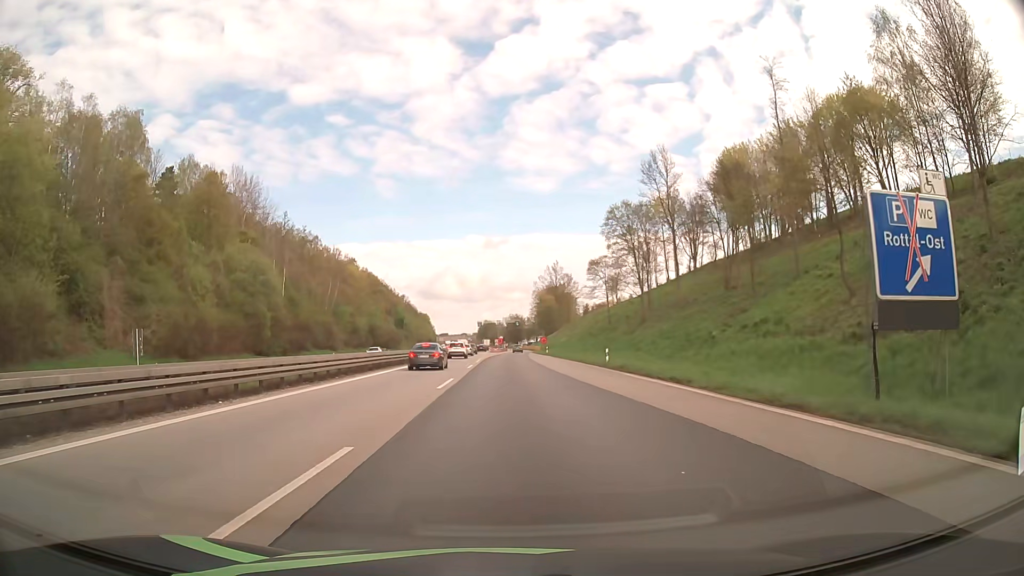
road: motorway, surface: asphalt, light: Day
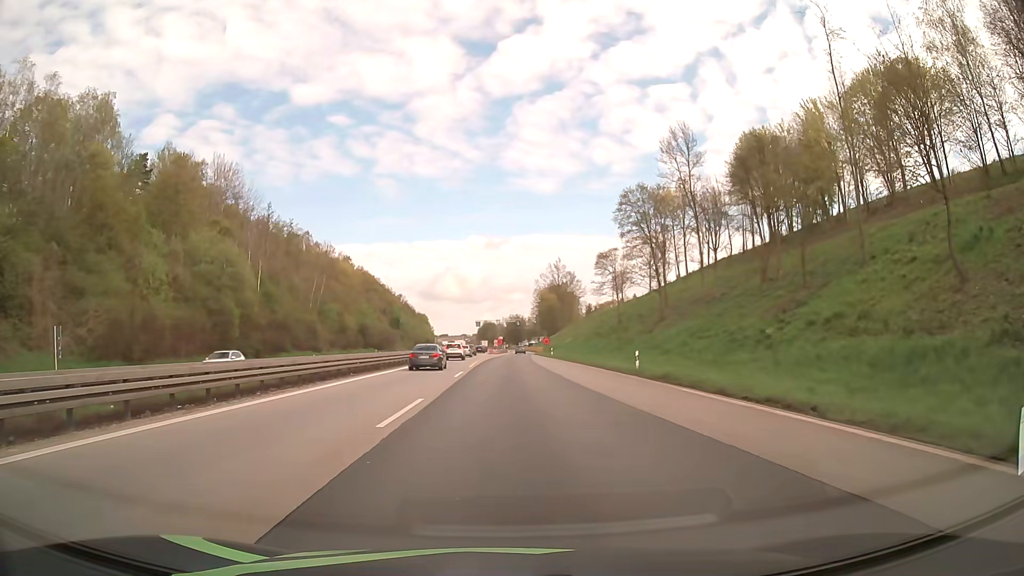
(0.0, +9.8) m; 0°
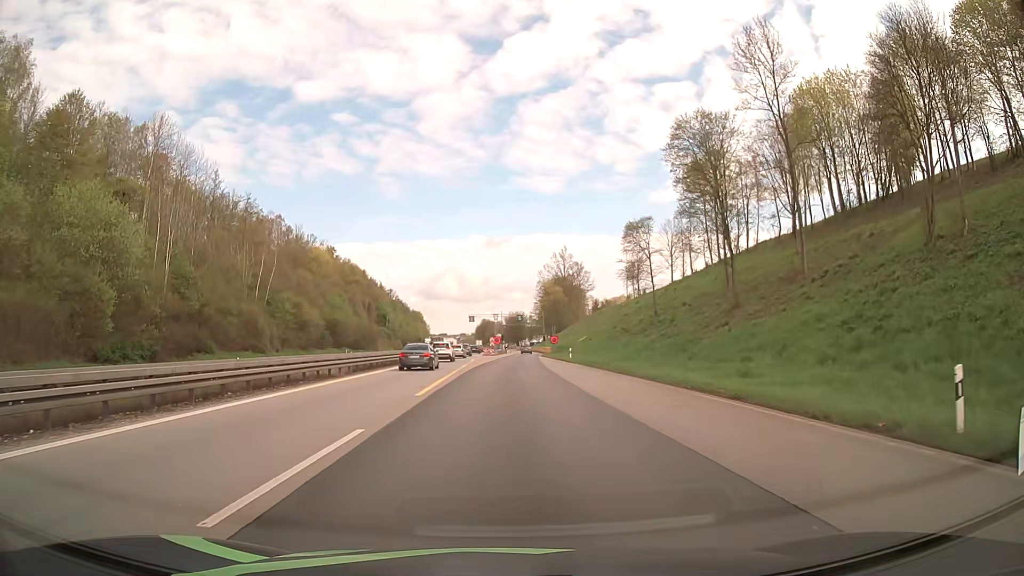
(0.0, +24.6) m; 0°
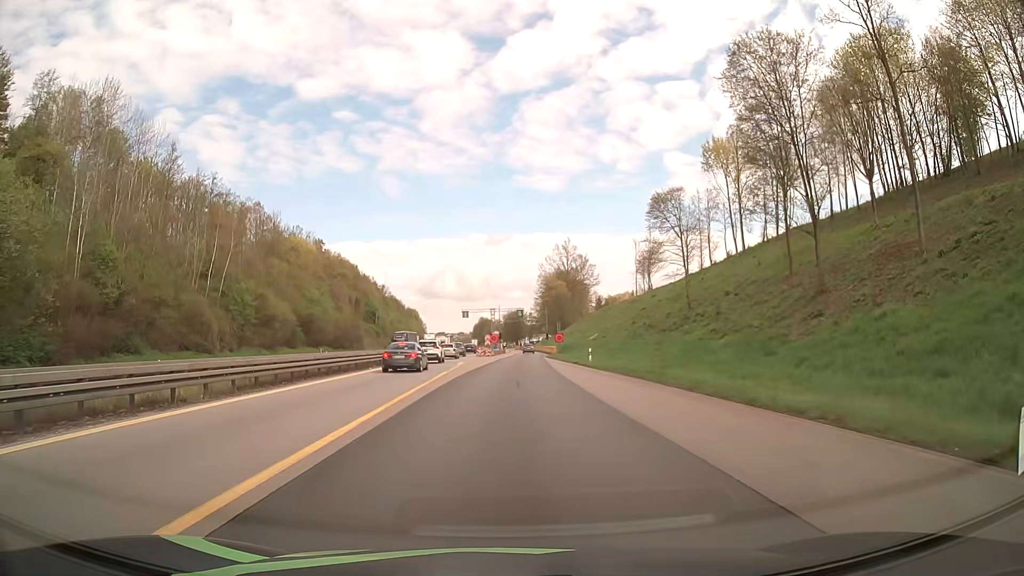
(0.0, +14.6) m; 0°
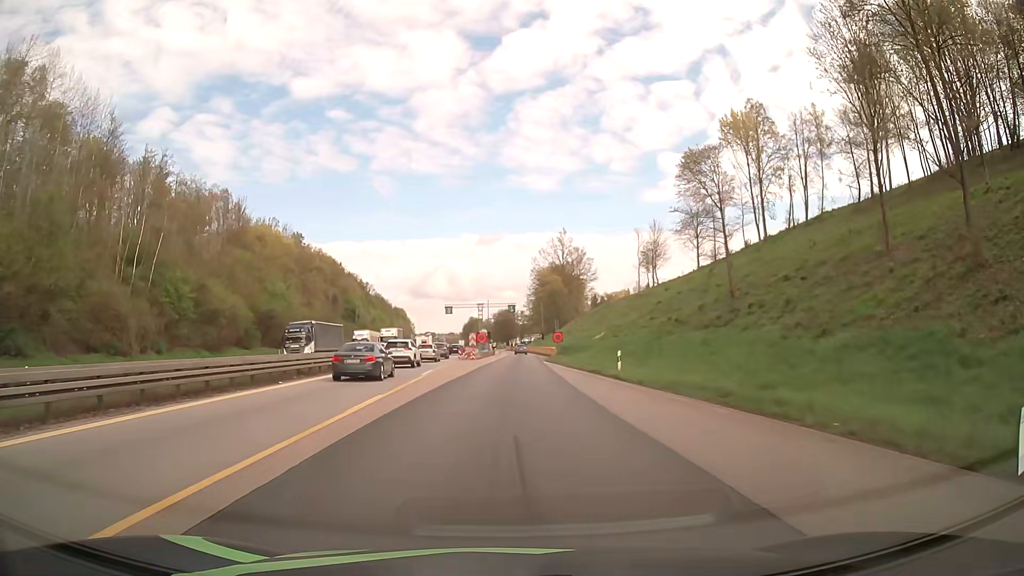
(+0.1, +14.5) m; +1°
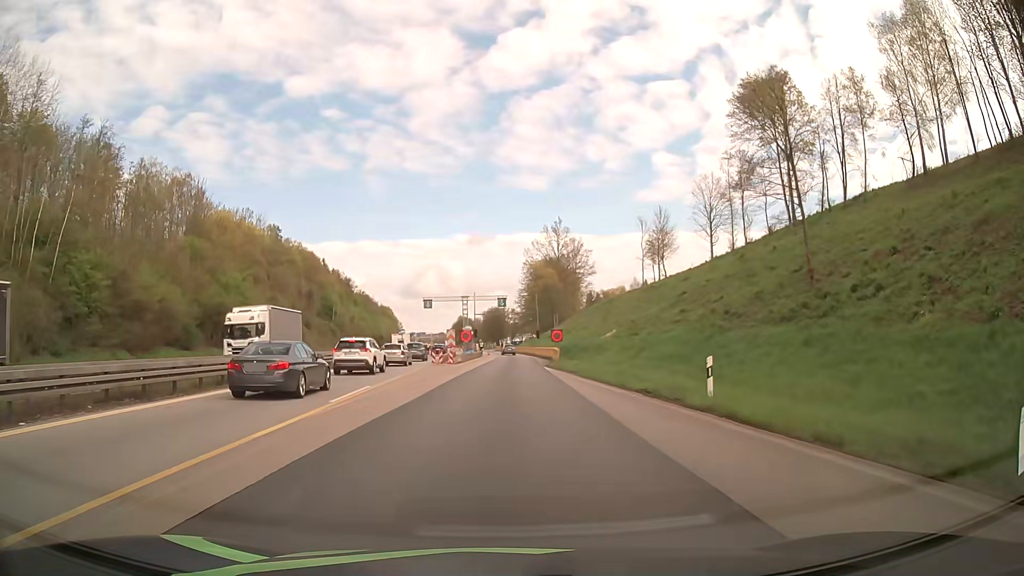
(+0.1, +14.4) m; +1°
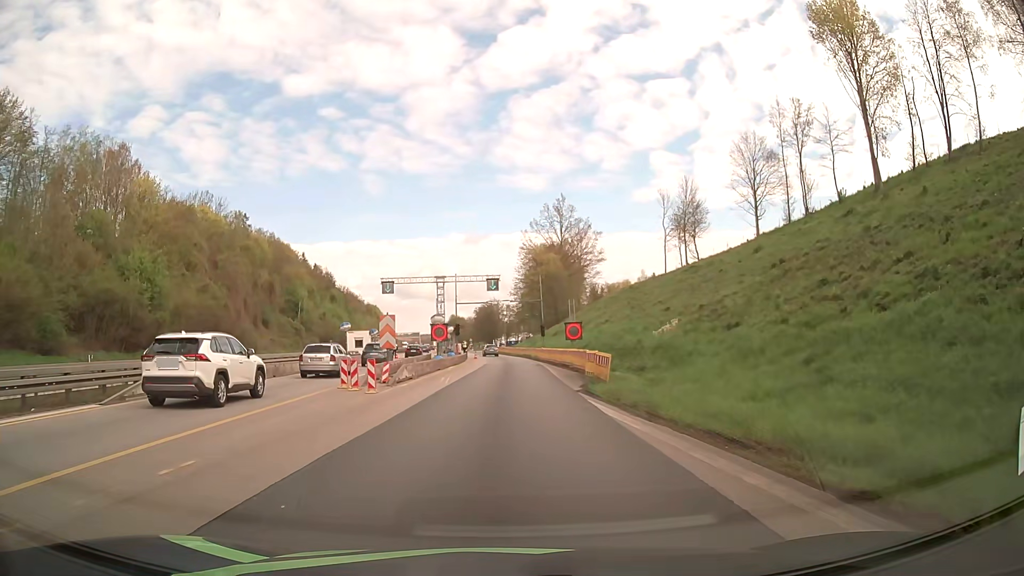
(+0.2, +23.8) m; +1°
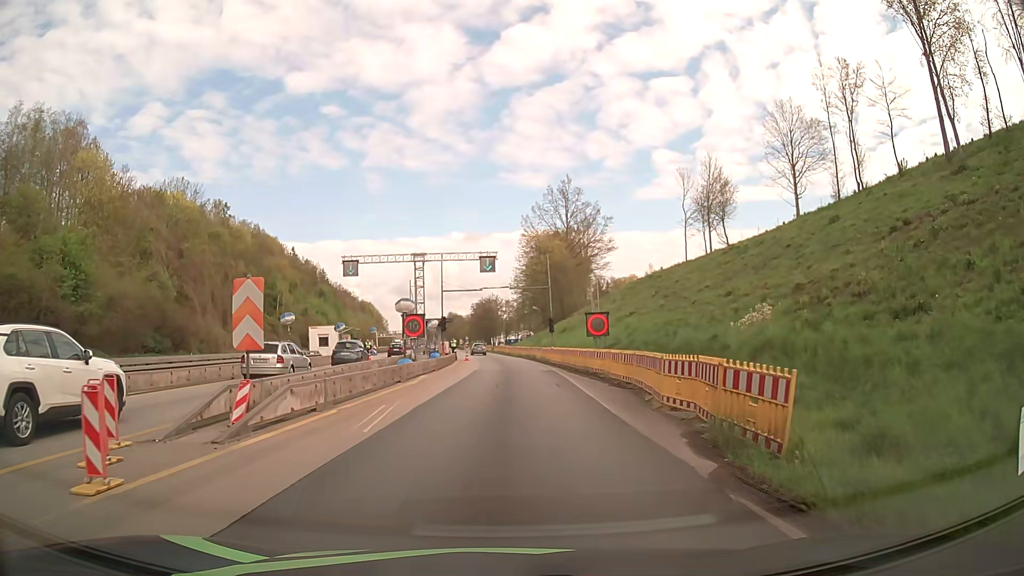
(0.0, +13.4) m; 0°
(0, +10) (0, +20) (0, +30) (0, +40) (0, +50) (-1, +60) (-2, +70) (-3, +80) (-4, +90) (-5, +100) m
